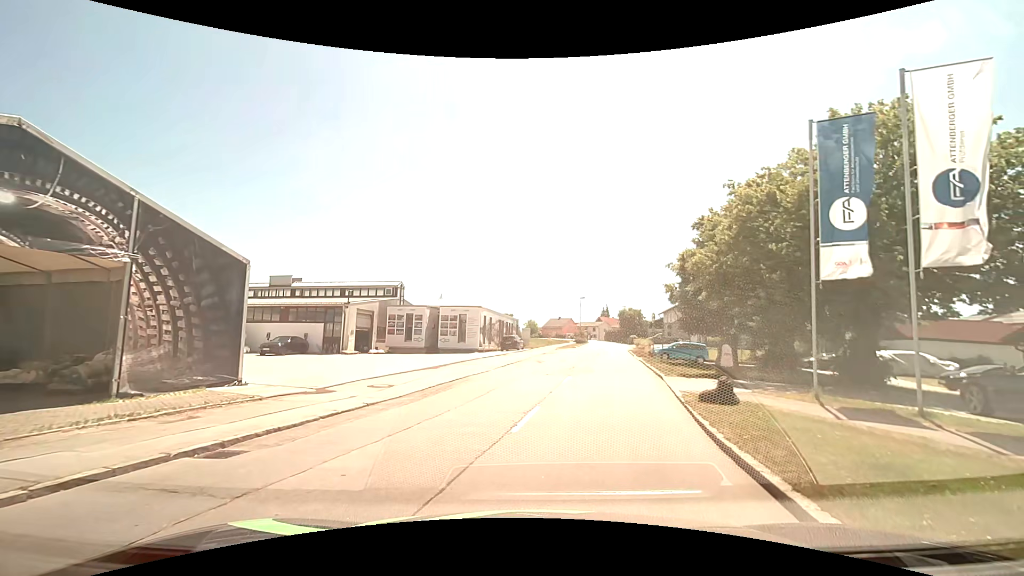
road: tertiary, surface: asphalt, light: Day
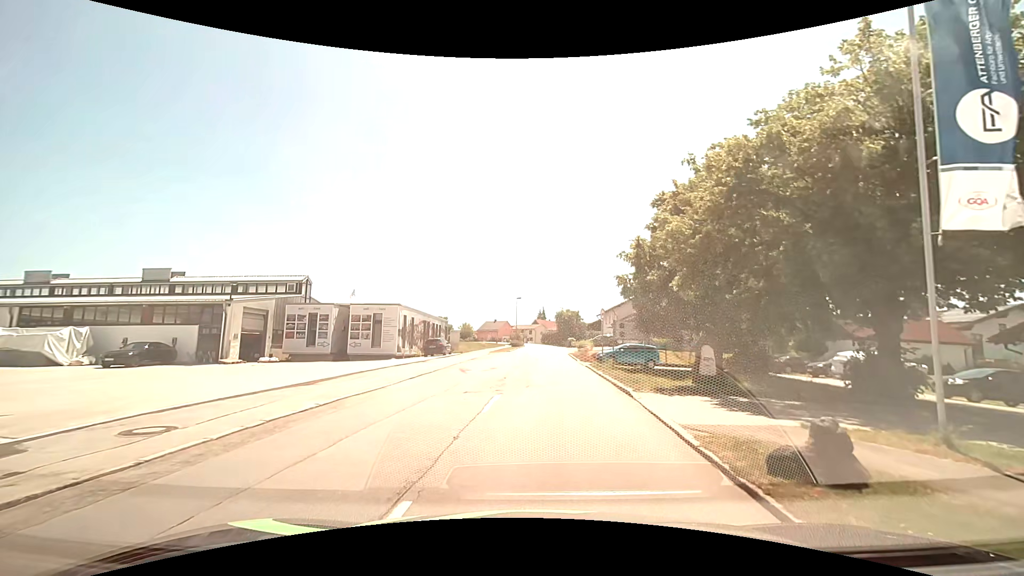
(+0.6, +6.2) m; +8°
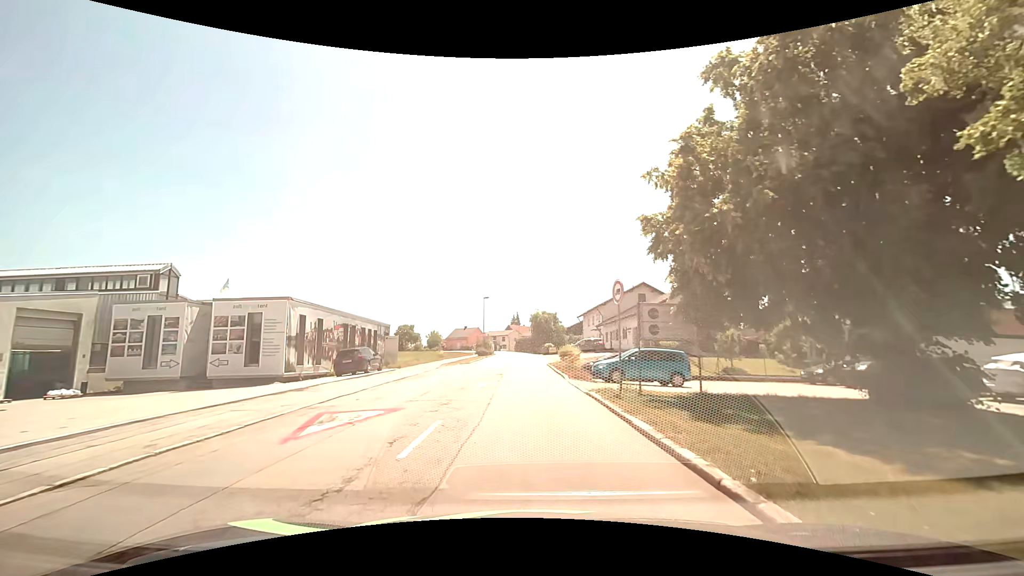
(+0.7, +12.9) m; +4°
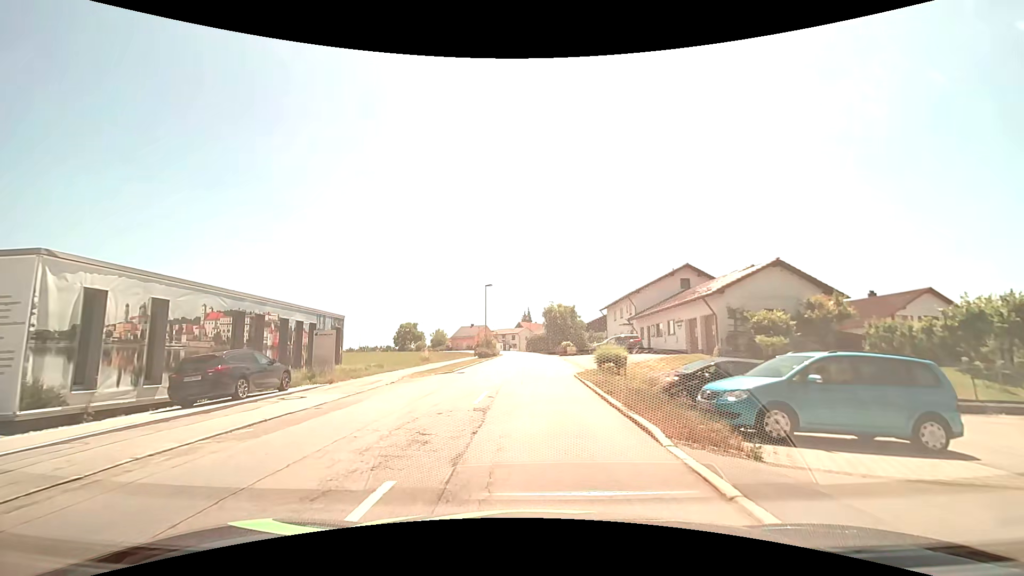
(-0.3, +13.3) m; -1°
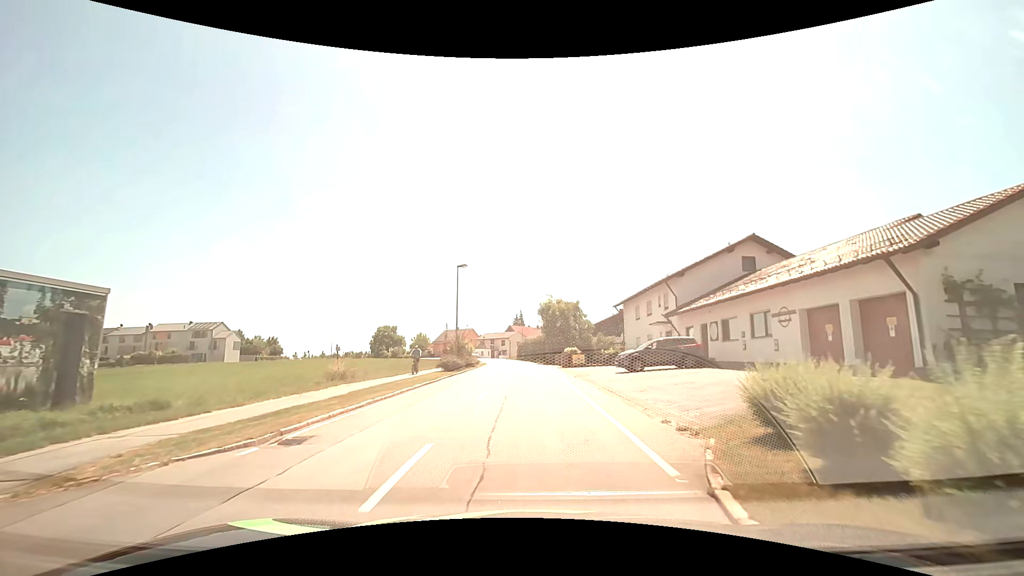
(-0.1, +16.7) m; +1°
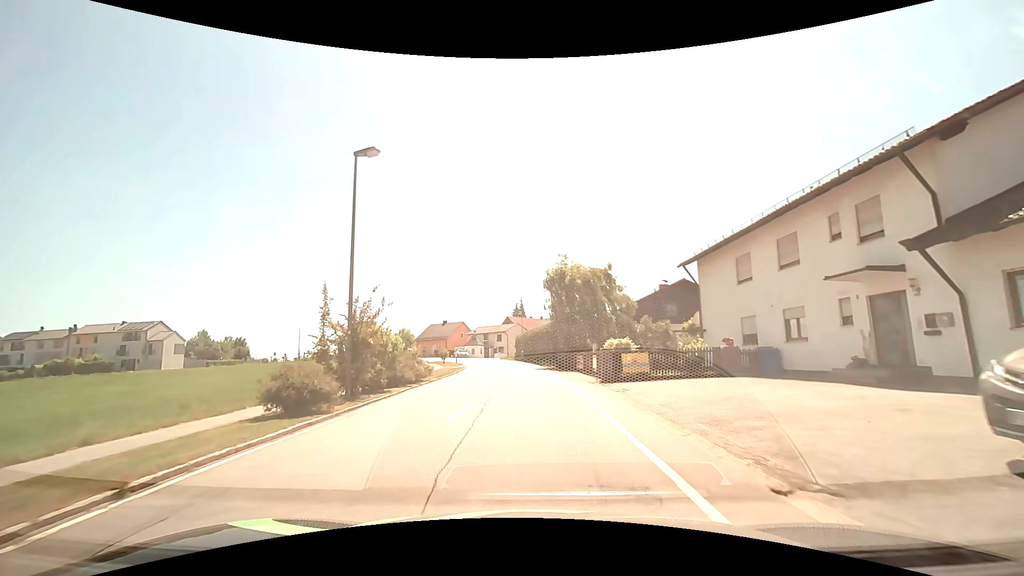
(-0.2, +22.3) m; -1°
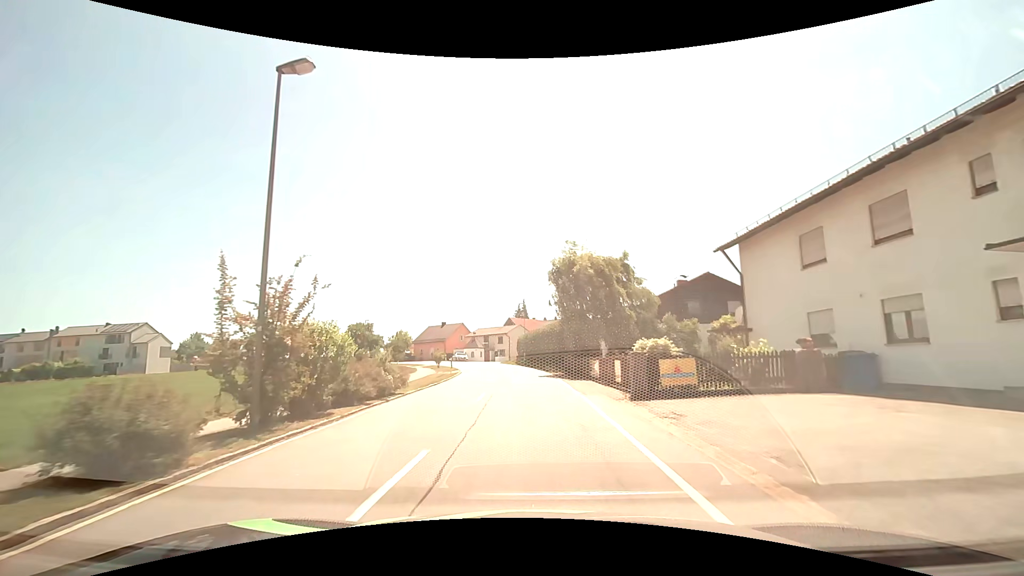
(0.0, +5.3) m; -1°
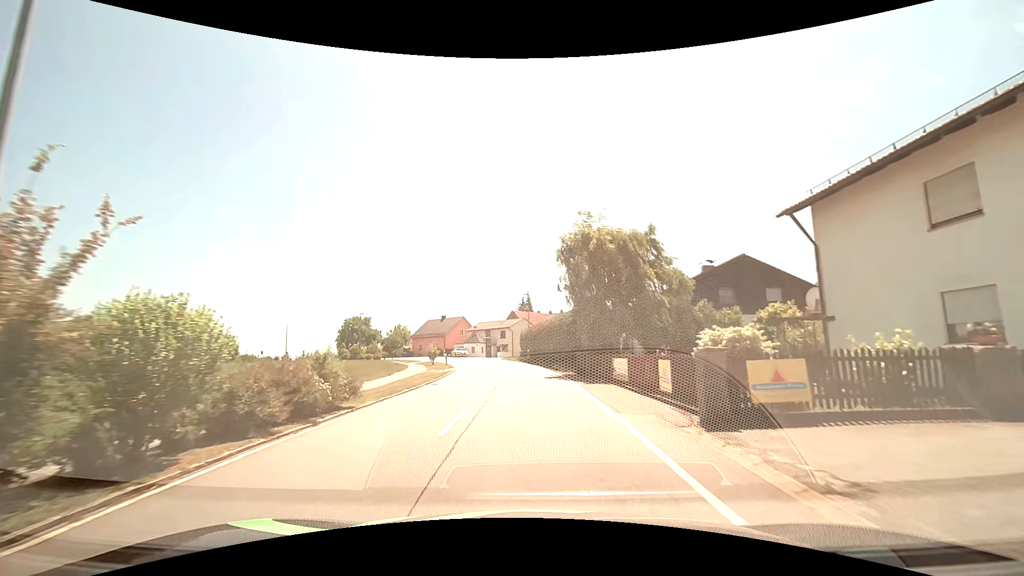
(0.0, +5.5) m; 0°
(0, +10) (0, +20) (-1, +30) (-2, +40) (-4, +50) (-7, +59) (-11, +68) (-16, +77) (-22, +85) (-28, +93) m
